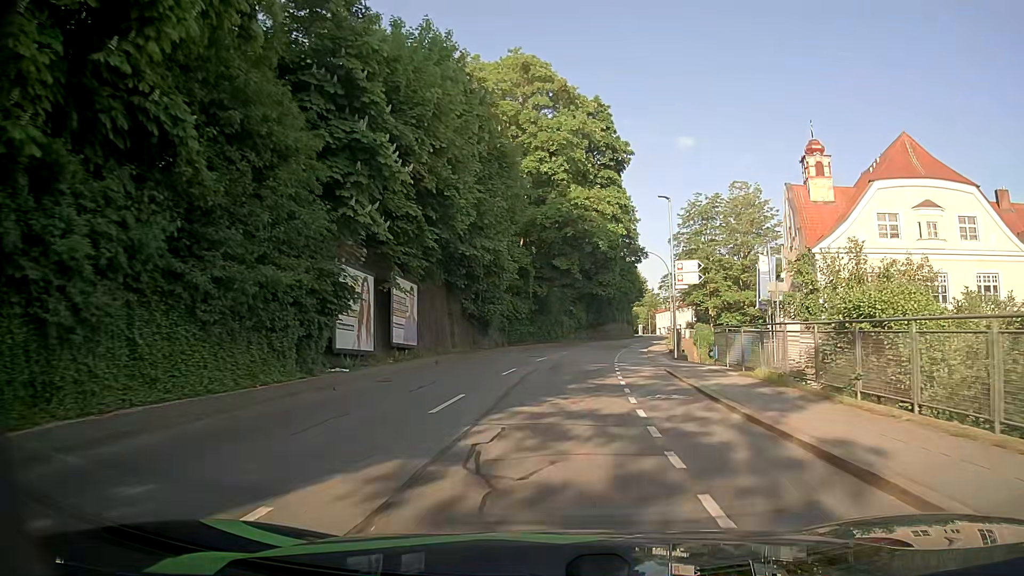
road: tertiary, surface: asphalt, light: Day
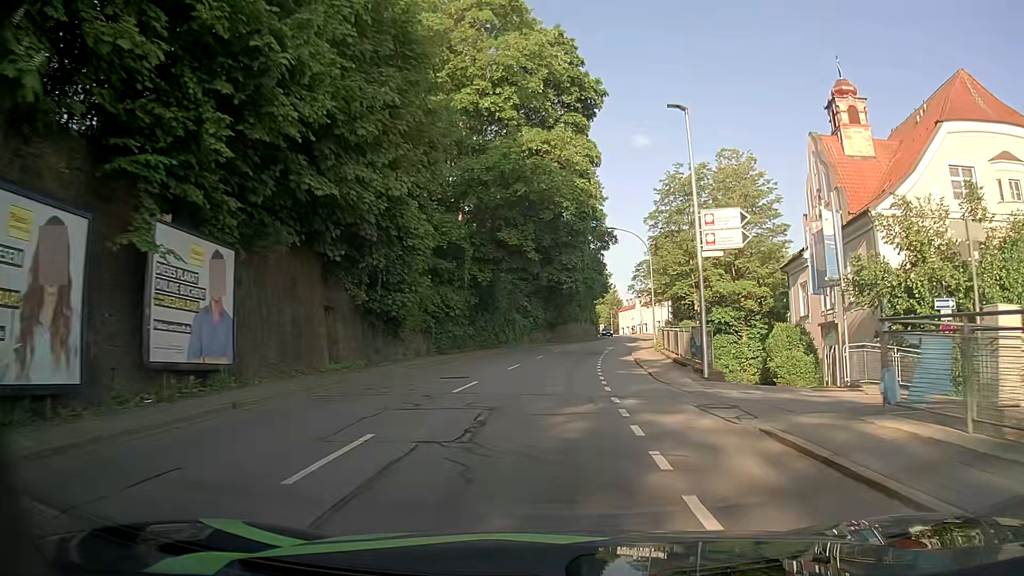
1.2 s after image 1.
(+0.8, +14.2) m; +5°
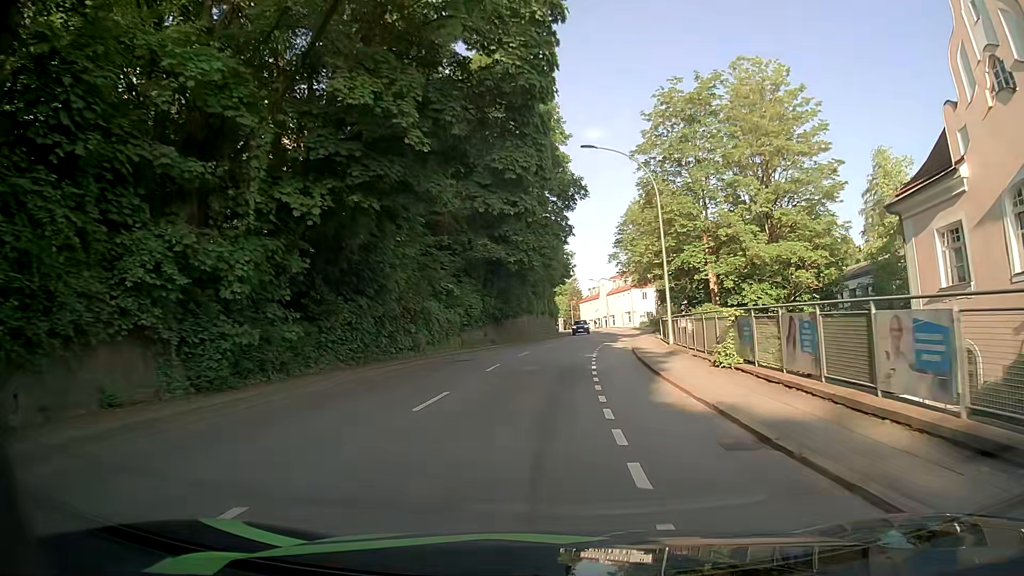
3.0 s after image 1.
(+0.8, +21.7) m; +4°
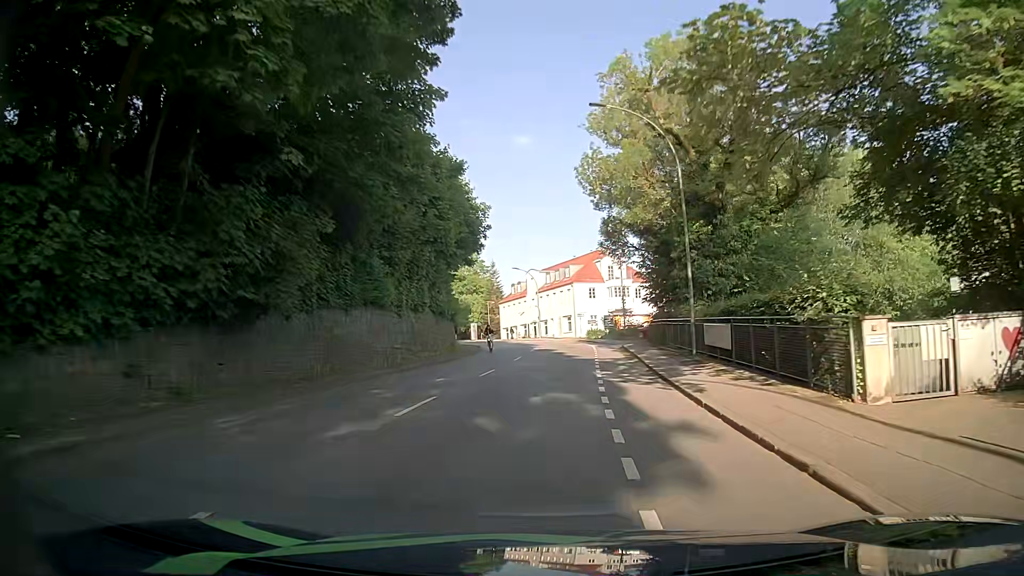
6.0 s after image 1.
(+1.8, +35.8) m; +6°
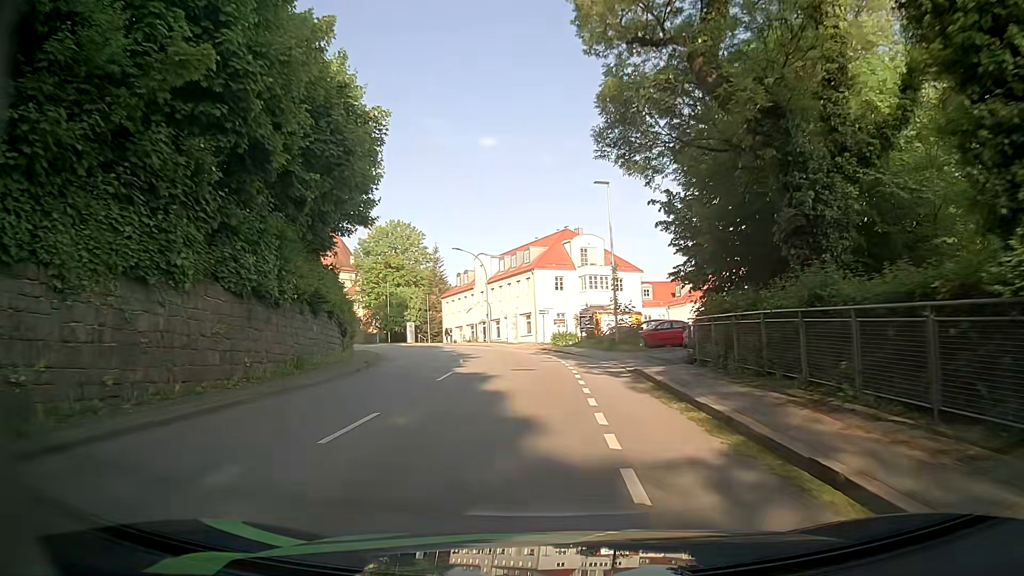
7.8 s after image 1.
(+0.9, +20.7) m; +4°
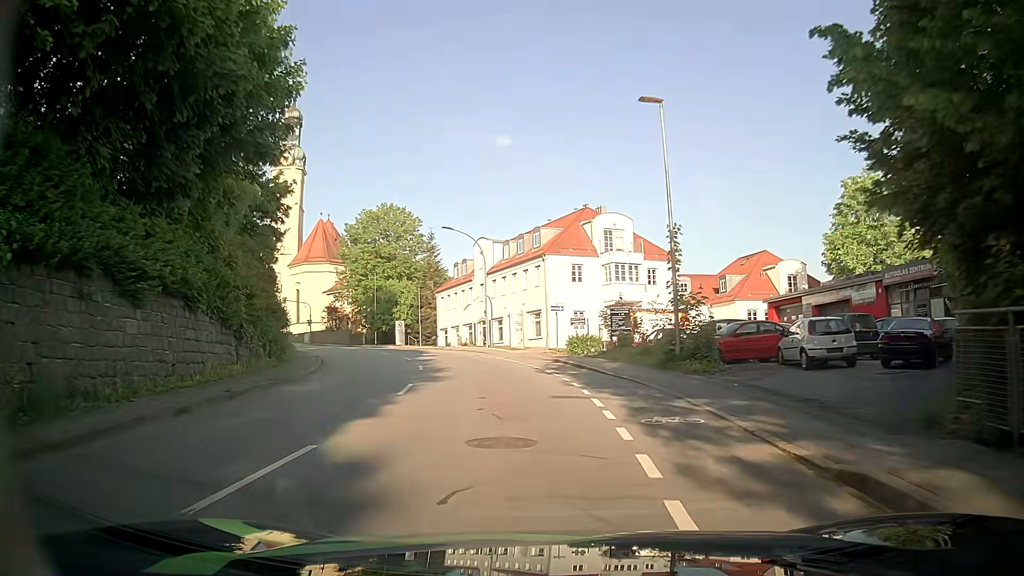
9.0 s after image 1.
(-0.2, +13.1) m; -1°
